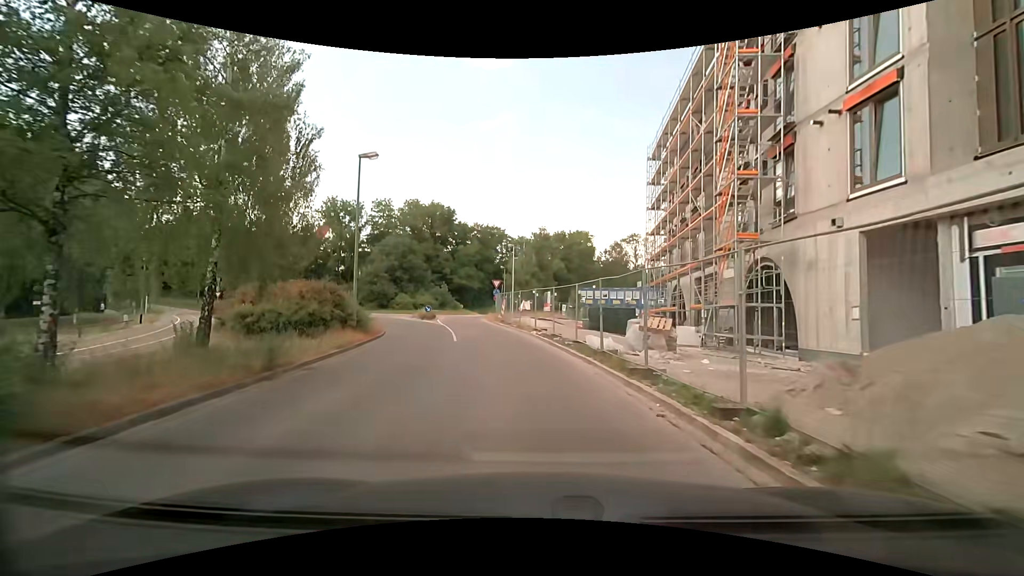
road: residential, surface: asphalt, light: Day
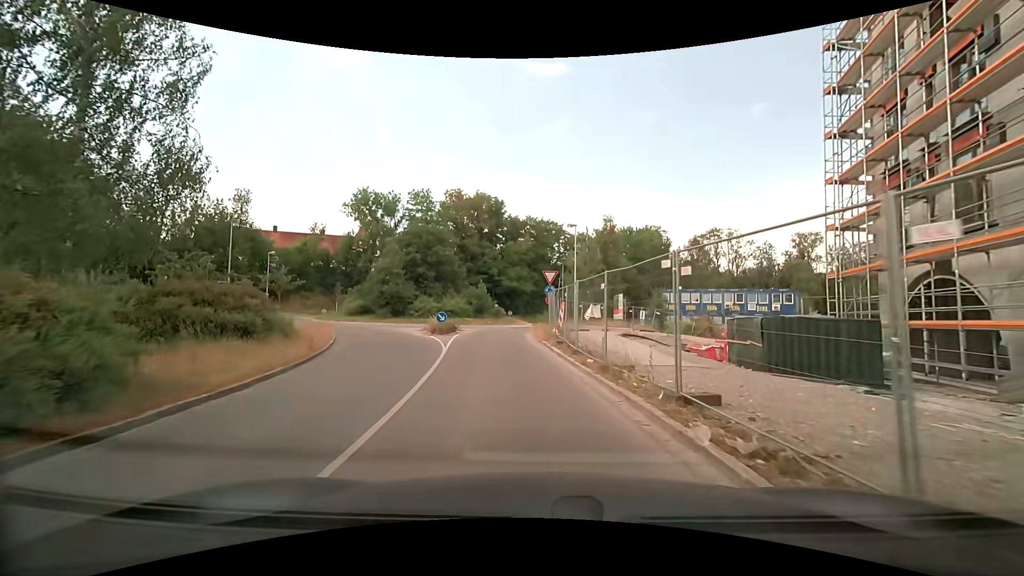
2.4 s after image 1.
(-0.9, +16.7) m; -7°
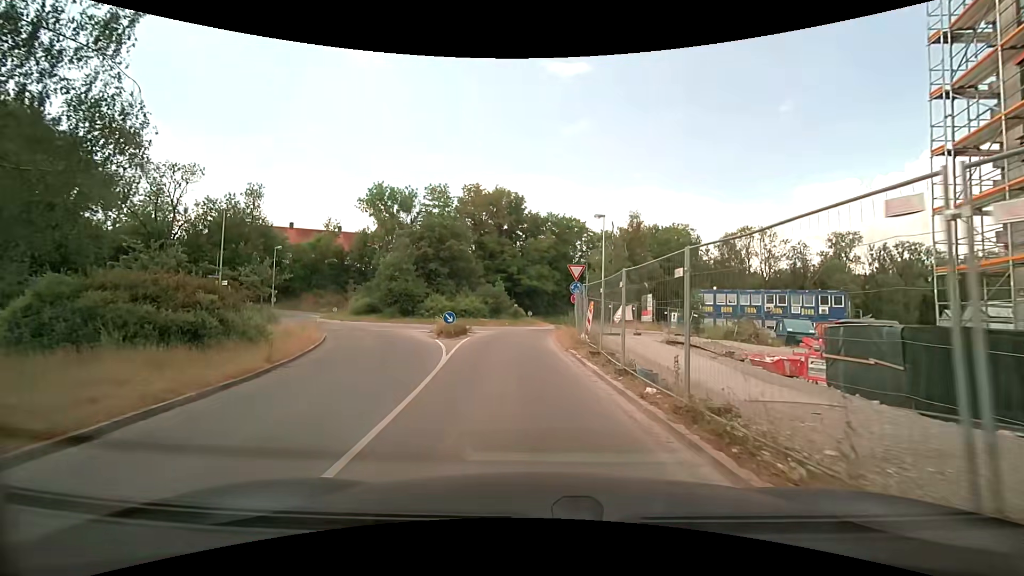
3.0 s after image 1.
(-0.1, +4.0) m; -2°
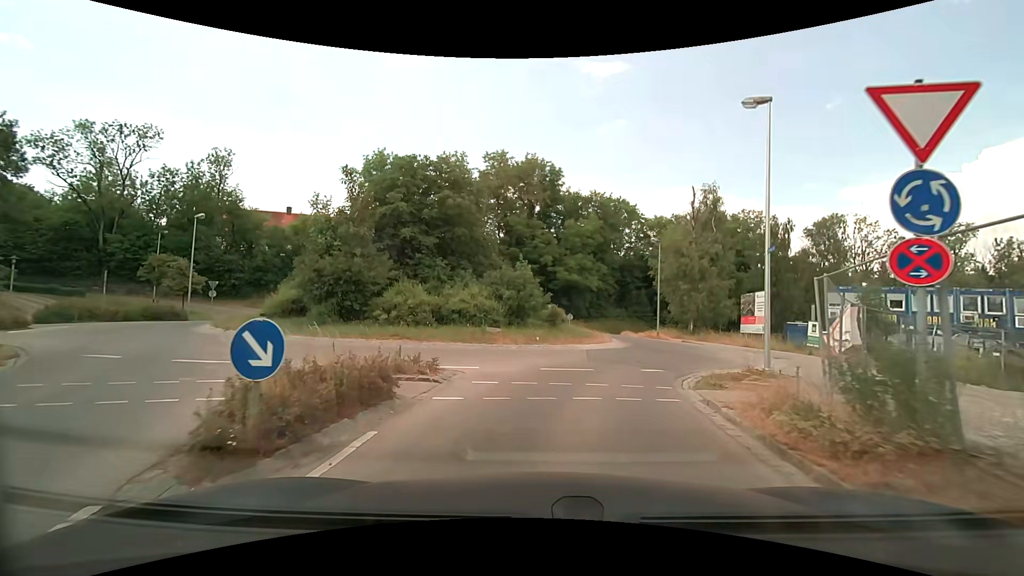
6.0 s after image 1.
(-1.0, +19.0) m; -4°
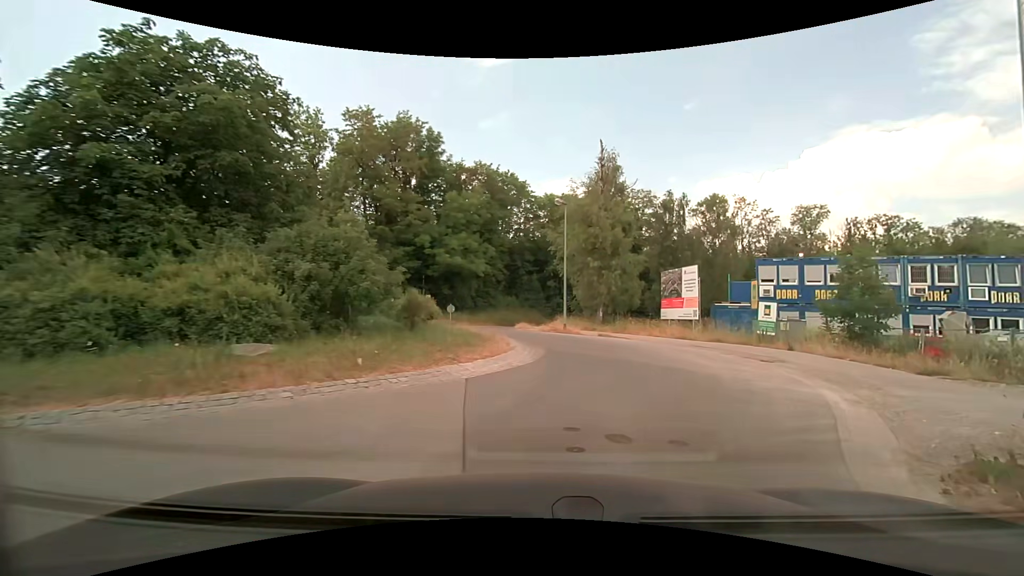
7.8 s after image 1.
(+0.8, +11.1) m; +12°
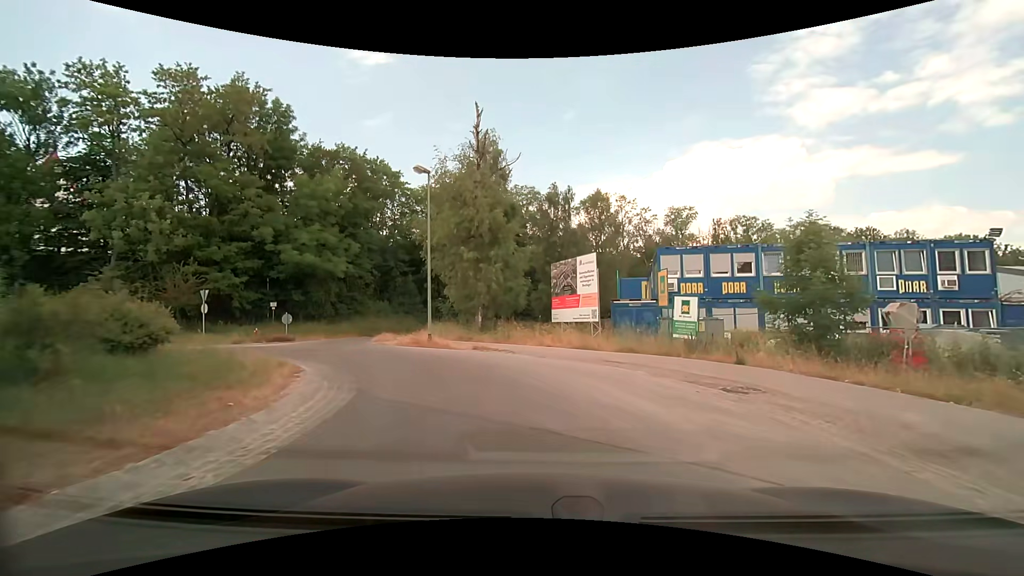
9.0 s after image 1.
(+1.1, +7.4) m; +13°
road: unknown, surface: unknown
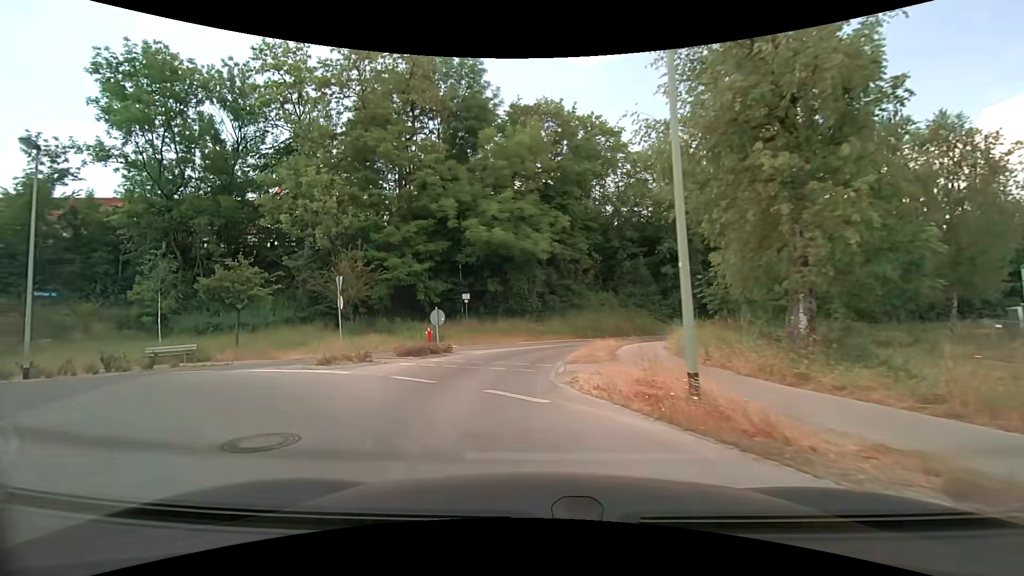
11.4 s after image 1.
(-2.2, +14.3) m; -25°
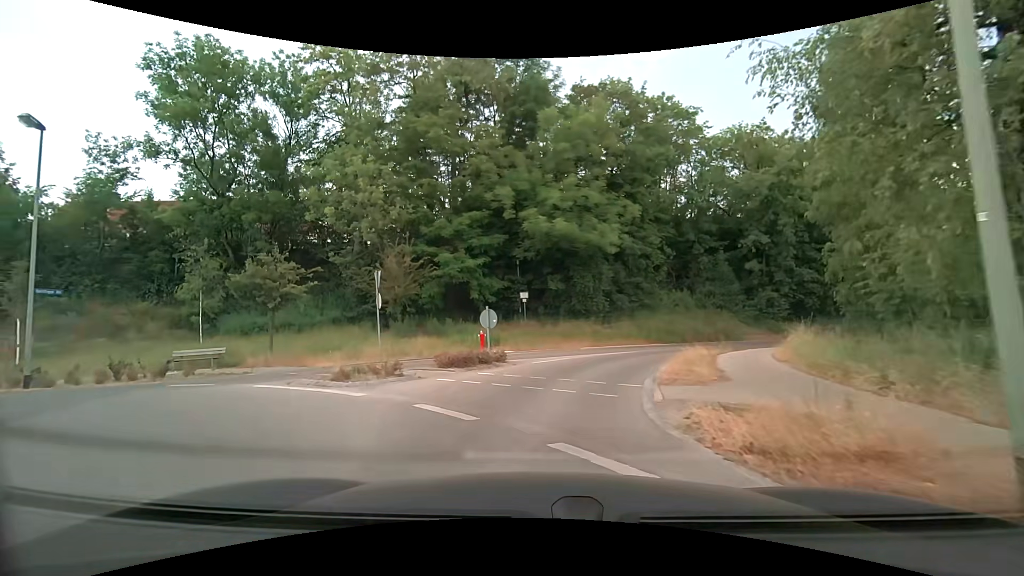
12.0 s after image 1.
(-0.2, +3.5) m; -7°
(0, +10) (+2, +20) (+8, +28) (+15, +35) (+23, +40) (+32, +44) (+42, +47) (+52, +49) (+62, +50) (+72, +51) m
